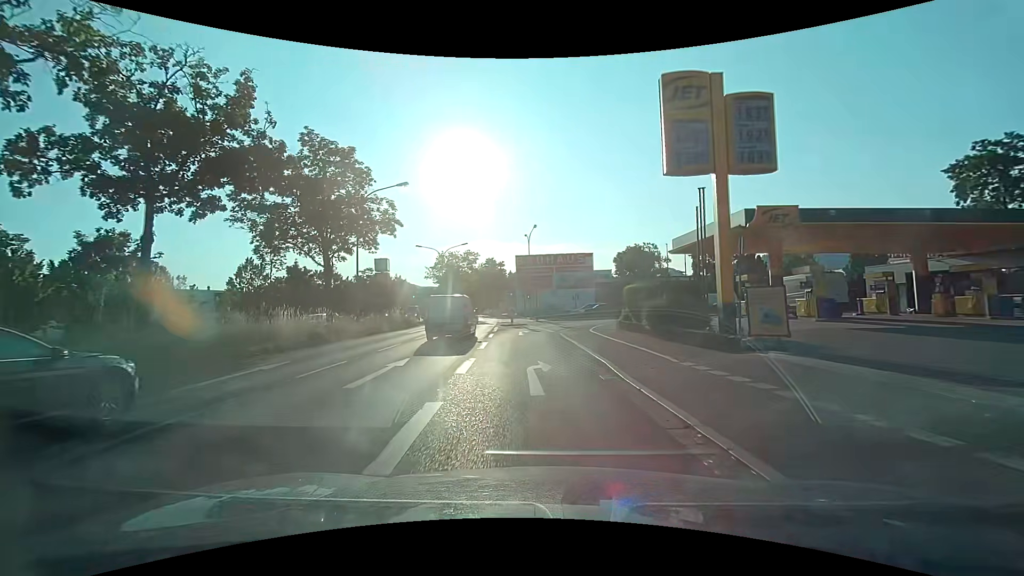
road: primary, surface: asphalt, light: Day
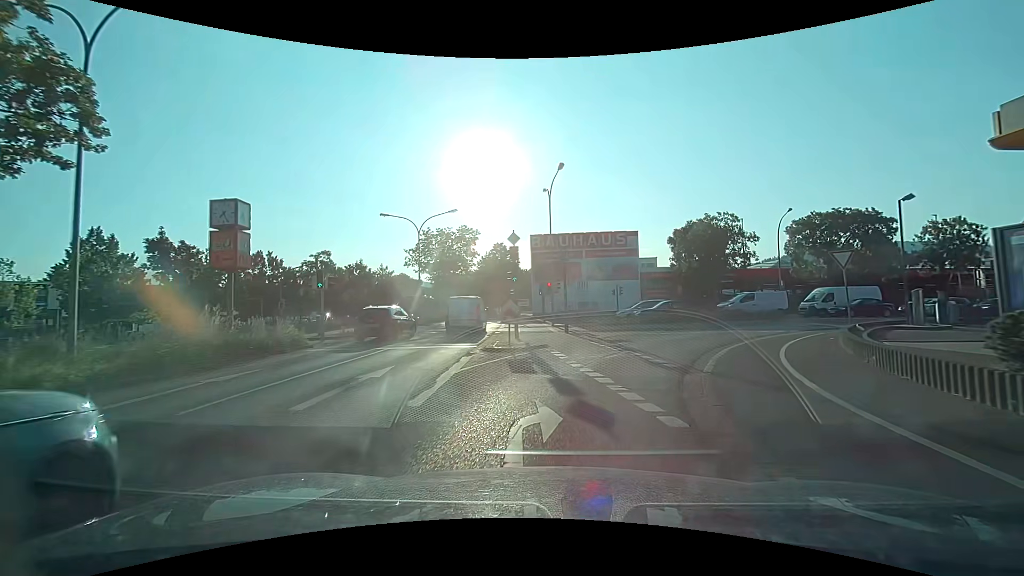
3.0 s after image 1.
(-0.8, +21.5) m; -2°
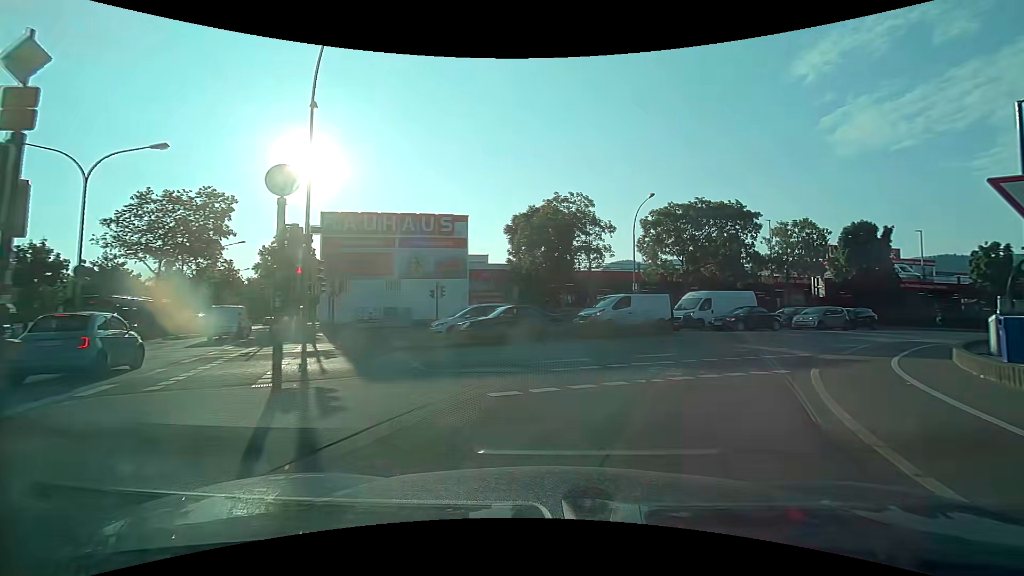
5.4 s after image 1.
(+2.0, +14.7) m; +20°
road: secondary_link
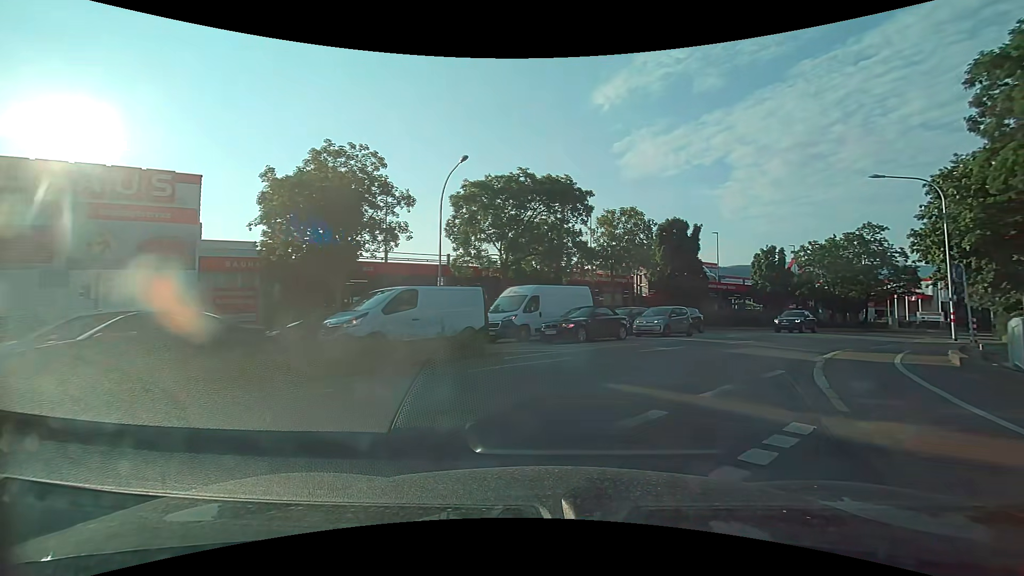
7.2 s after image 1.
(+2.1, +10.8) m; +21°
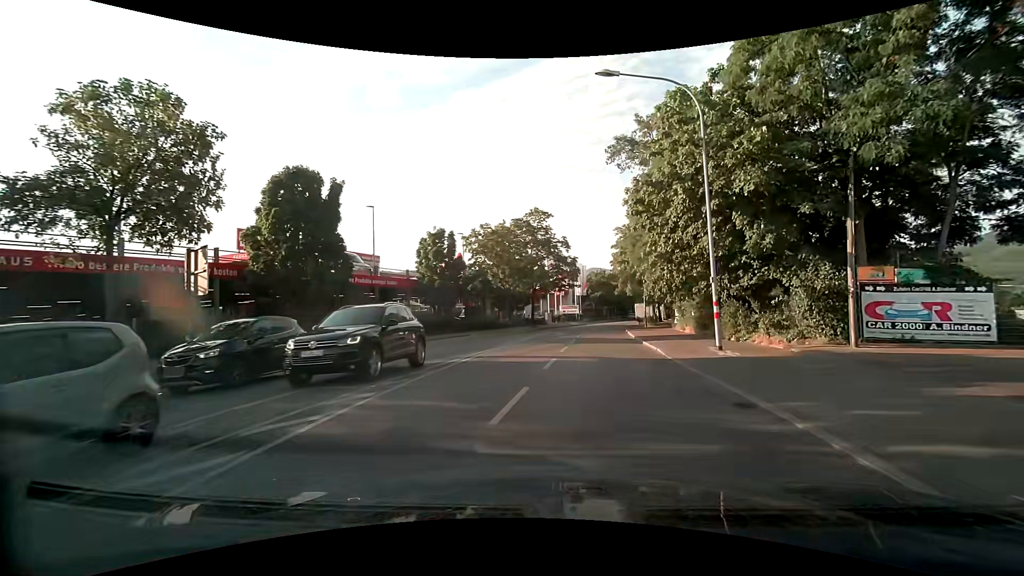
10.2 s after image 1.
(+6.6, +19.1) m; +35°
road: secondary
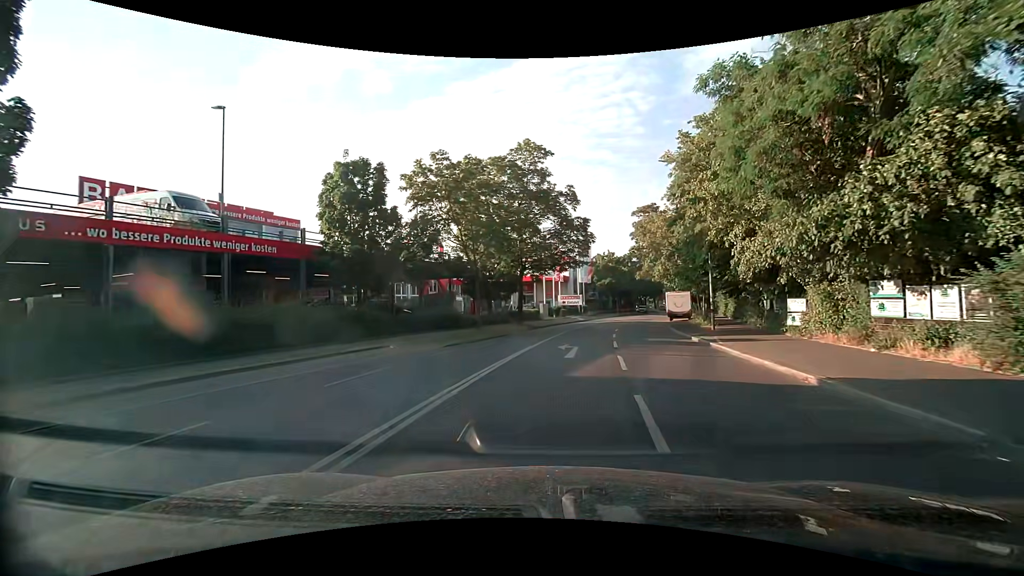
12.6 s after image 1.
(+0.1, +19.4) m; 0°
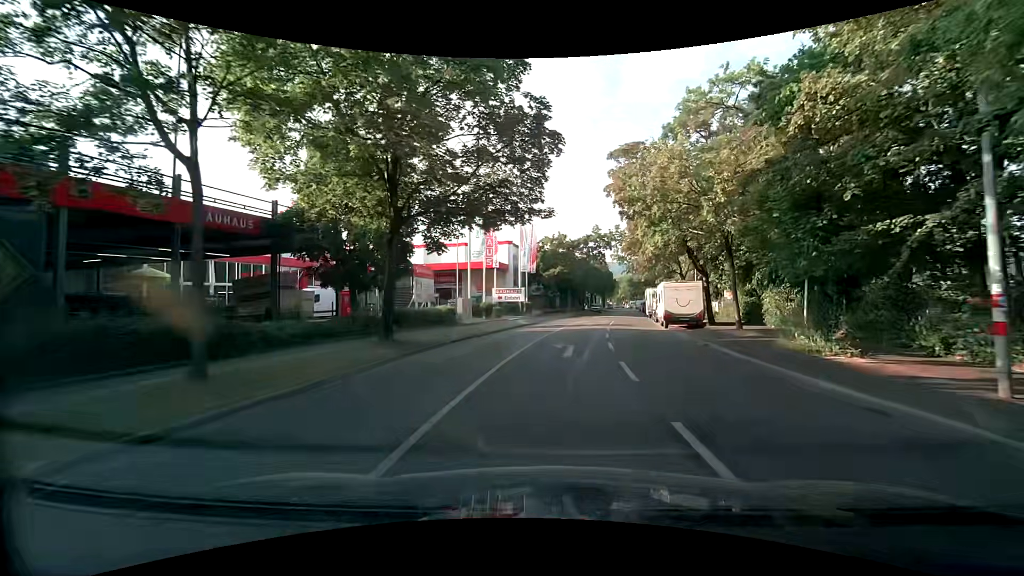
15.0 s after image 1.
(+1.1, +19.9) m; +7°
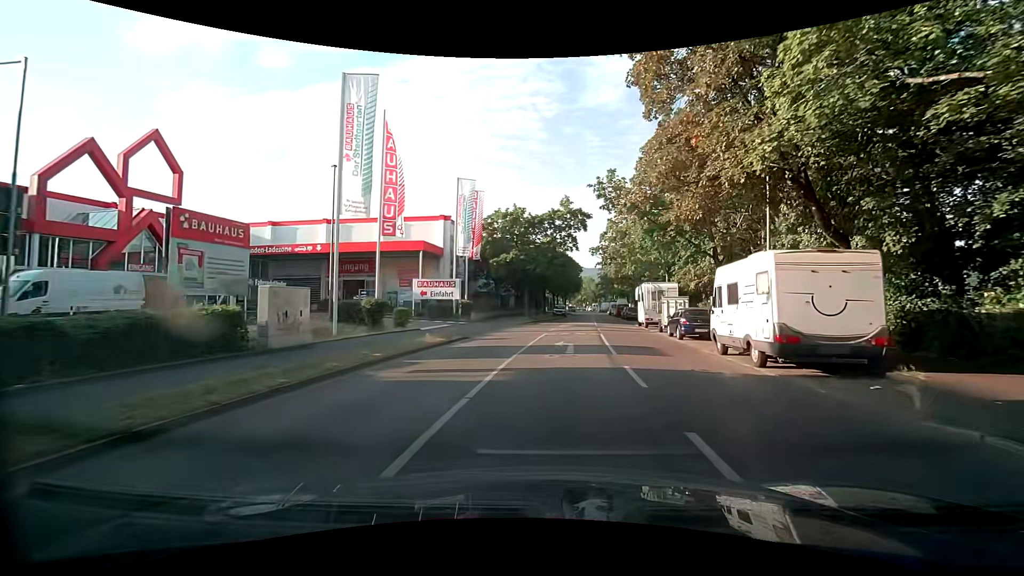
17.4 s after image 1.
(+0.8, +18.4) m; +6°
